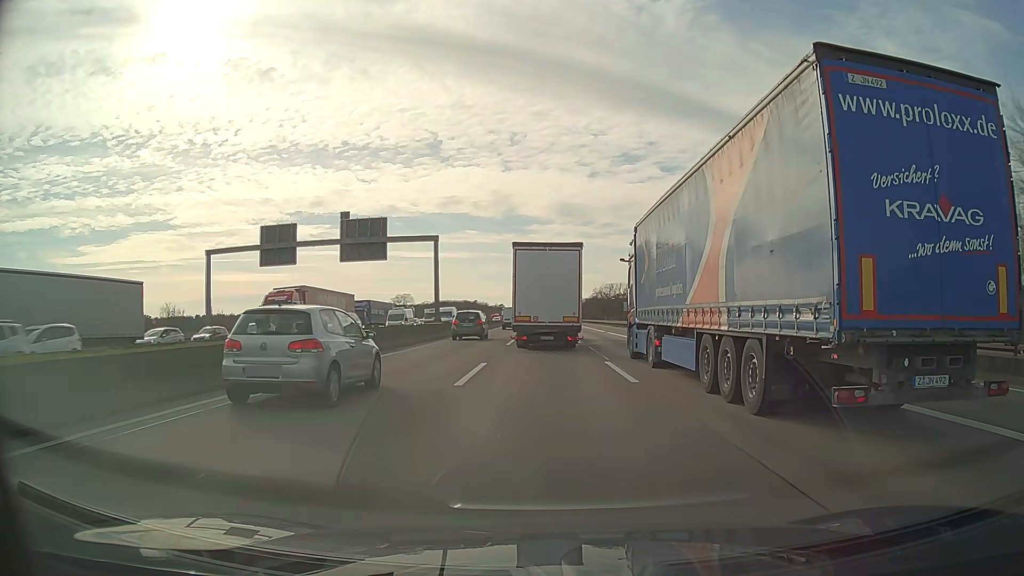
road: motorway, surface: asphalt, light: Day
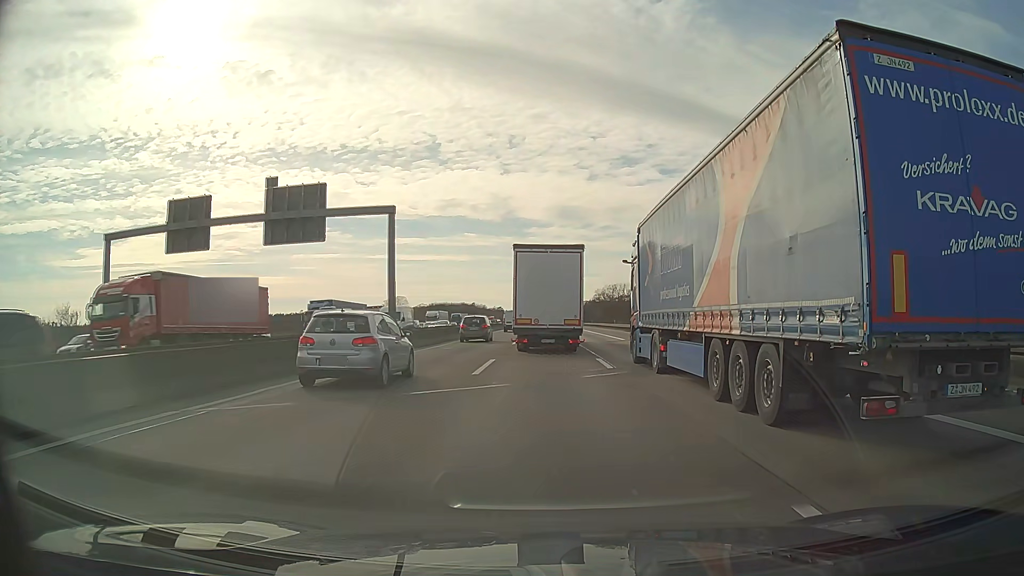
(0.0, +14.8) m; 0°
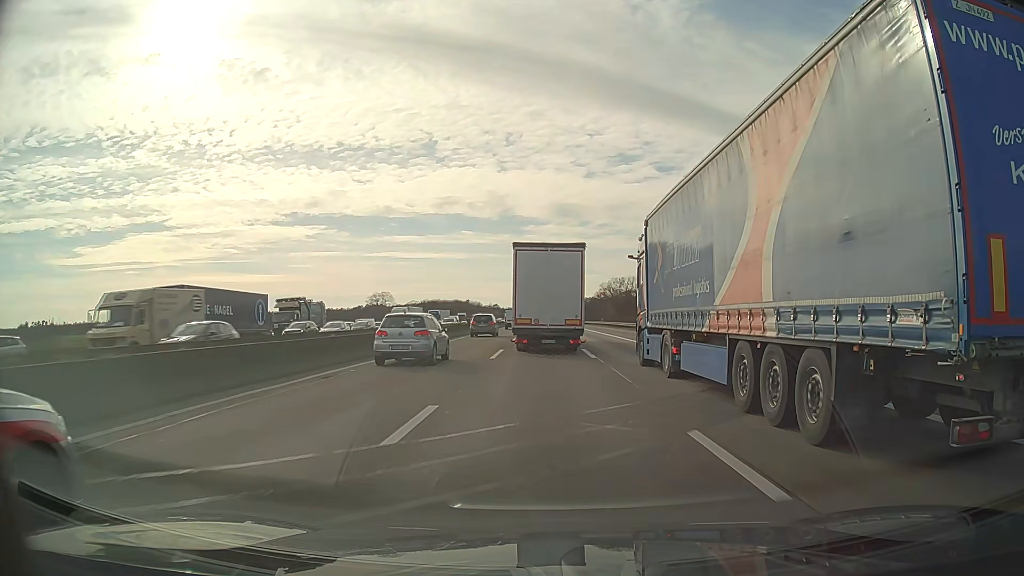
(0.0, +29.8) m; 0°
(0, +10) (0, +20) (0, +30) (0, +40) (0, +50) (0, +60) (0, +70) (0, +80) (0, +90) (0, +100) m
